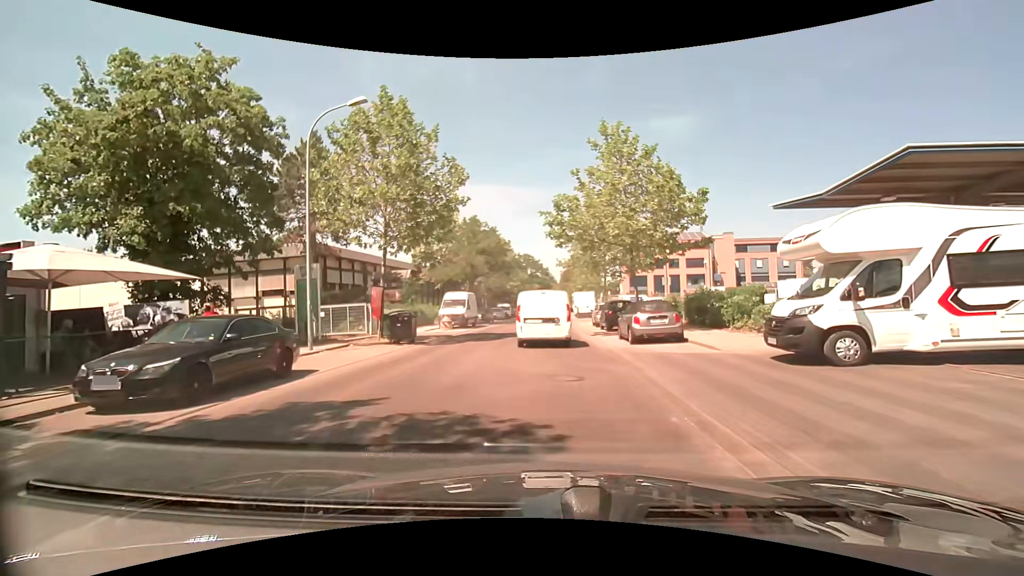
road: unclassified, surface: asphalt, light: Day
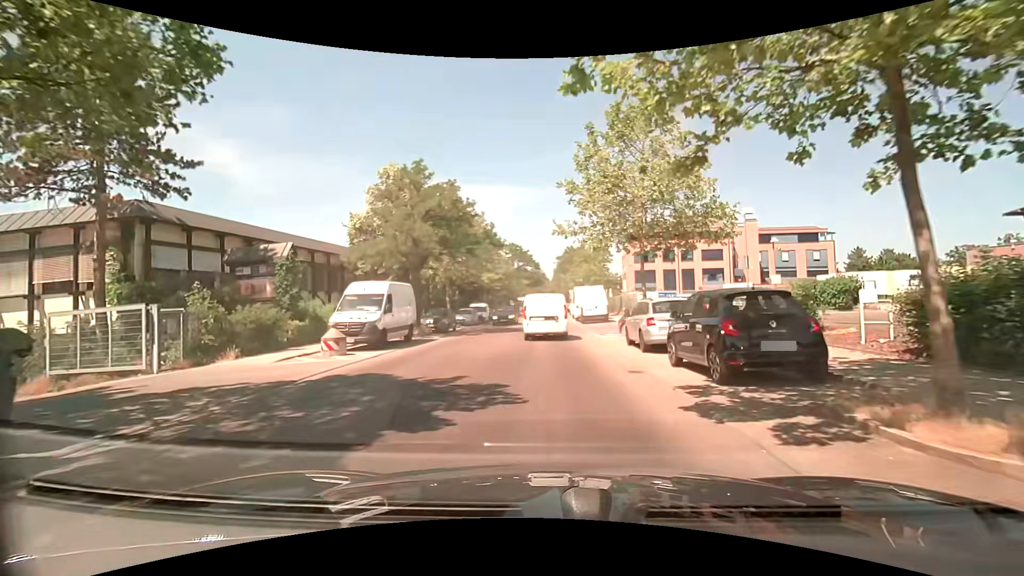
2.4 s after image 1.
(+0.3, +16.9) m; +1°
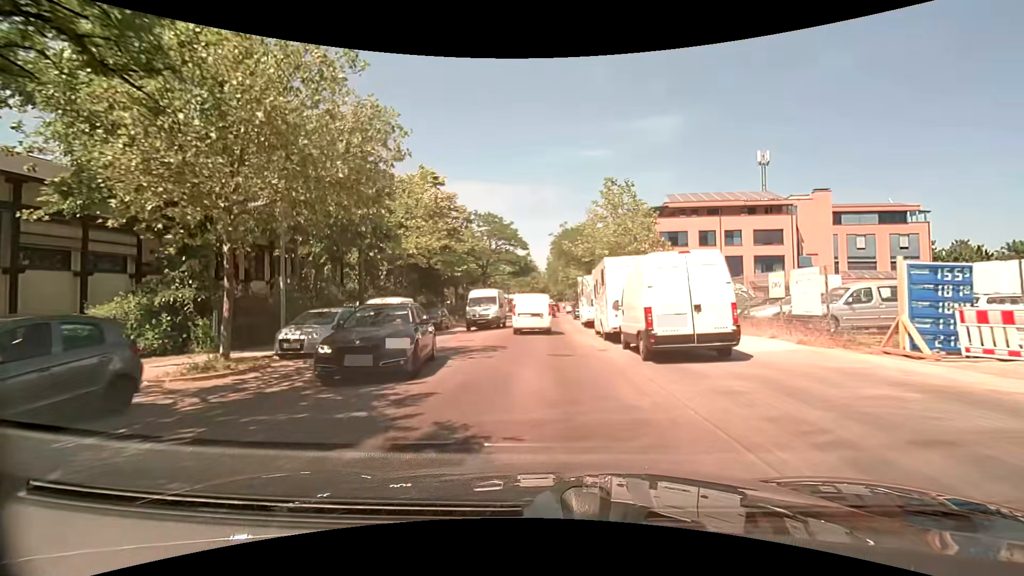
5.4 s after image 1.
(+0.3, +25.4) m; +1°
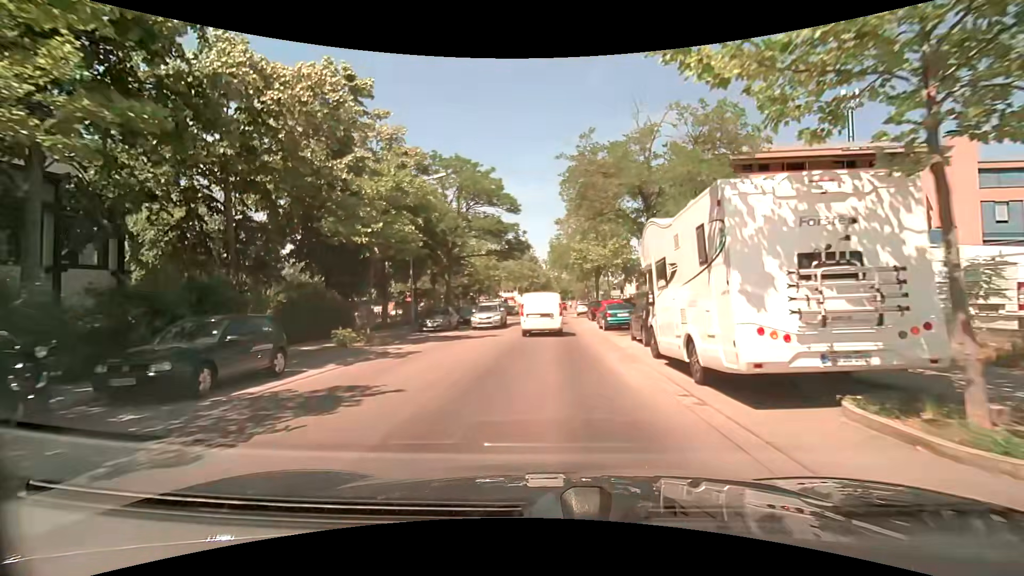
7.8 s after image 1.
(-0.1, +21.1) m; 0°
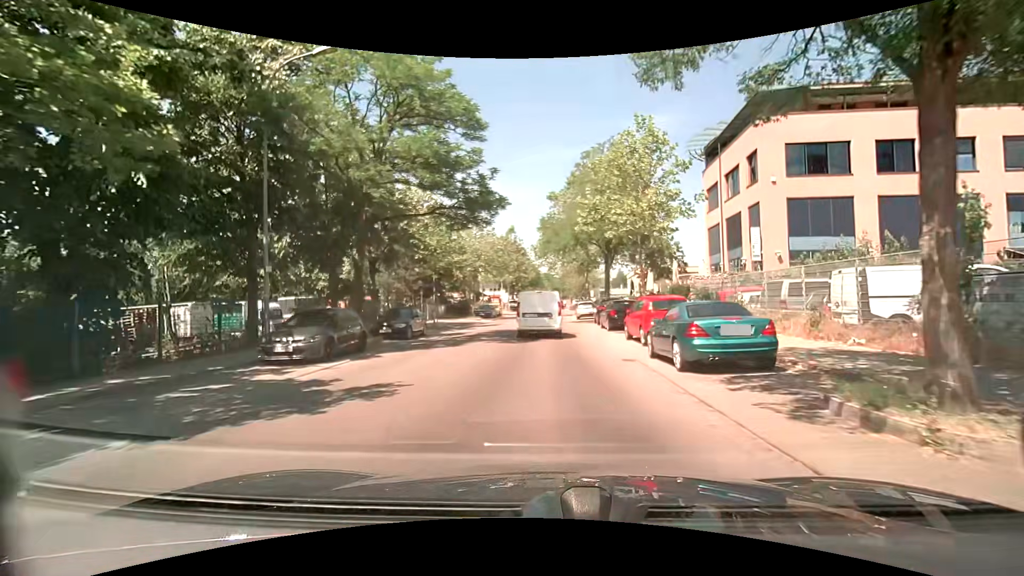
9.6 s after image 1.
(+0.1, +14.8) m; +2°
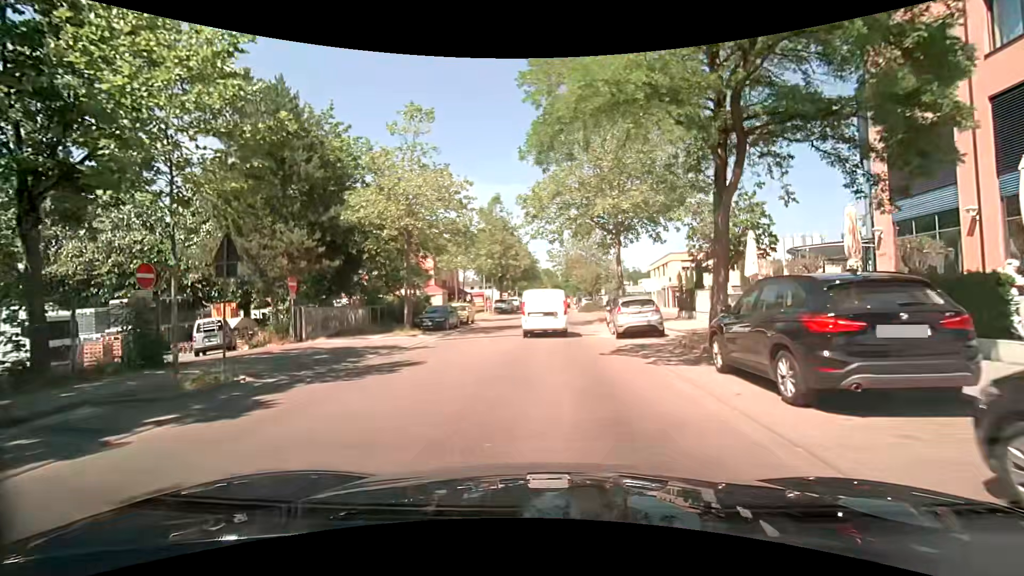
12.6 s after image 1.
(-0.2, +22.7) m; -1°
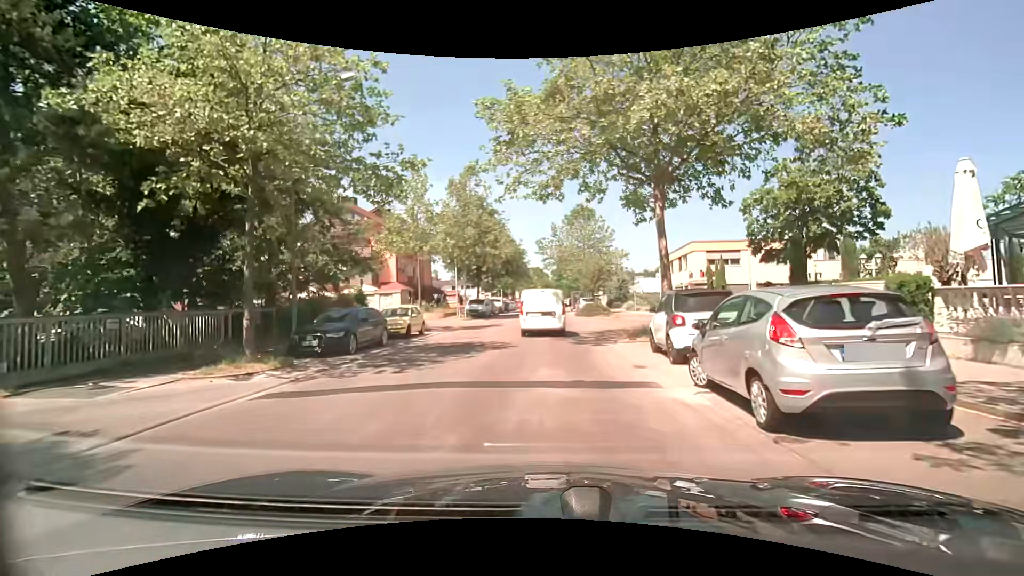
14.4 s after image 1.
(+0.3, +12.5) m; +2°
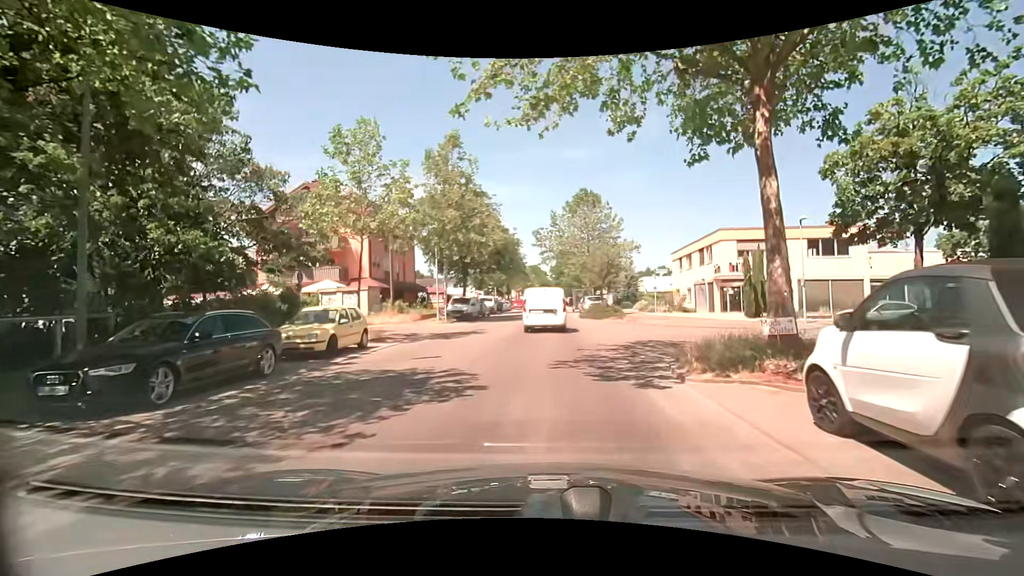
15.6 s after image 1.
(0.0, +7.6) m; 0°
(0, +10) (0, +20) (0, +30) (0, +40) (0, +50) (+1, +60) (+1, +70) (+1, +80) (+1, +90) (+1, +100) m
